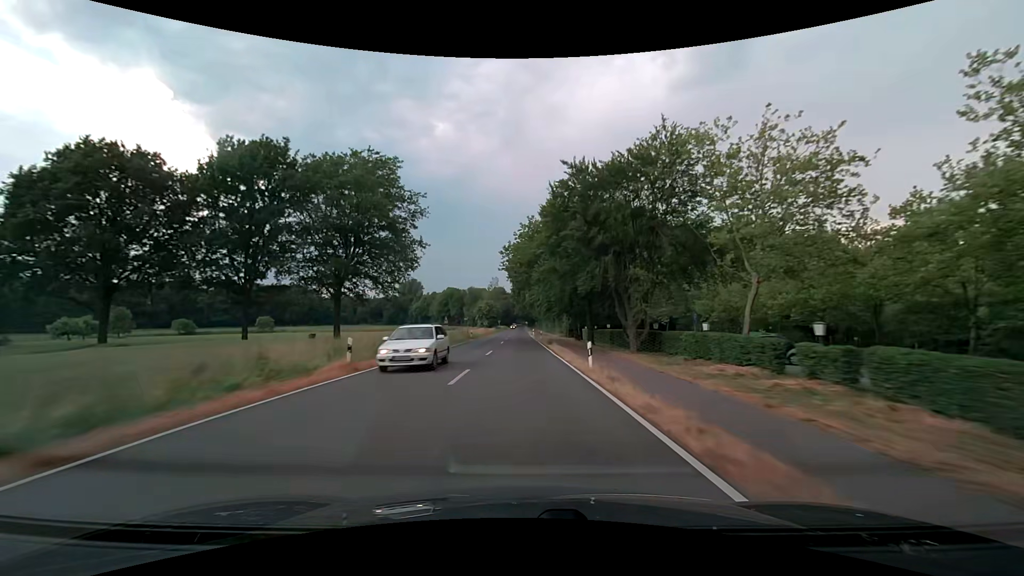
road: secondary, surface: asphalt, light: Day
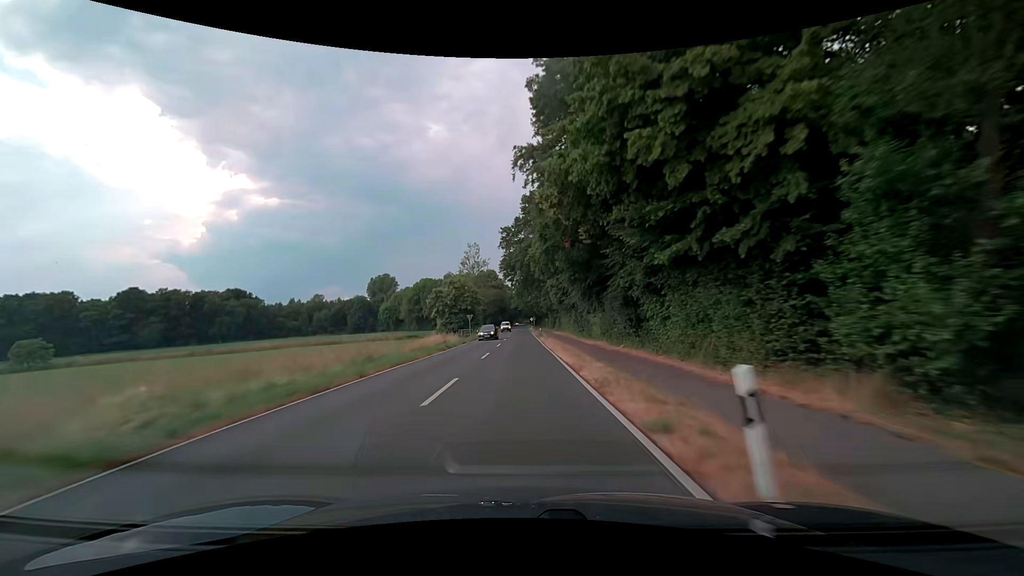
(-0.2, +79.3) m; 0°
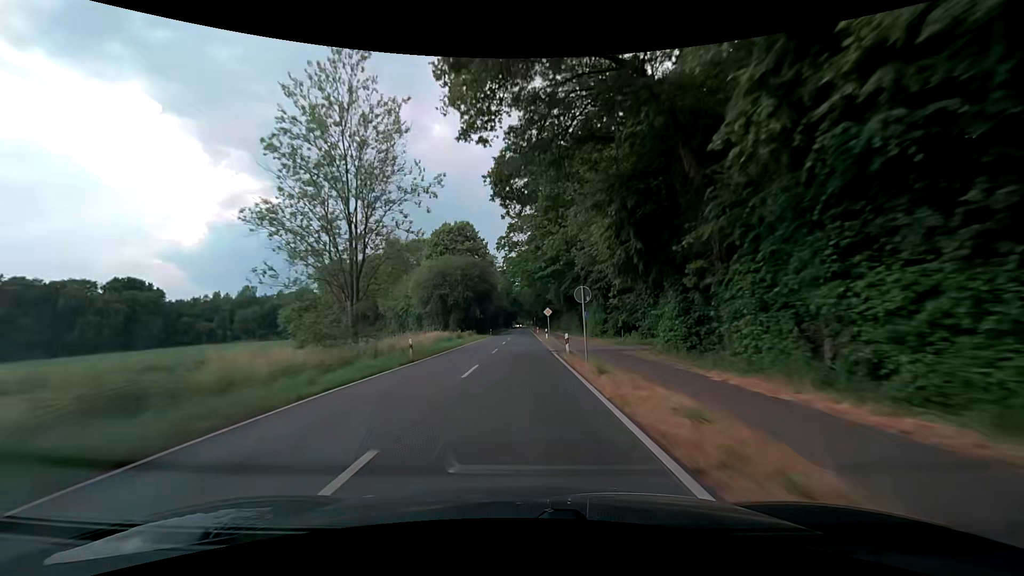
(-0.3, +79.1) m; 0°
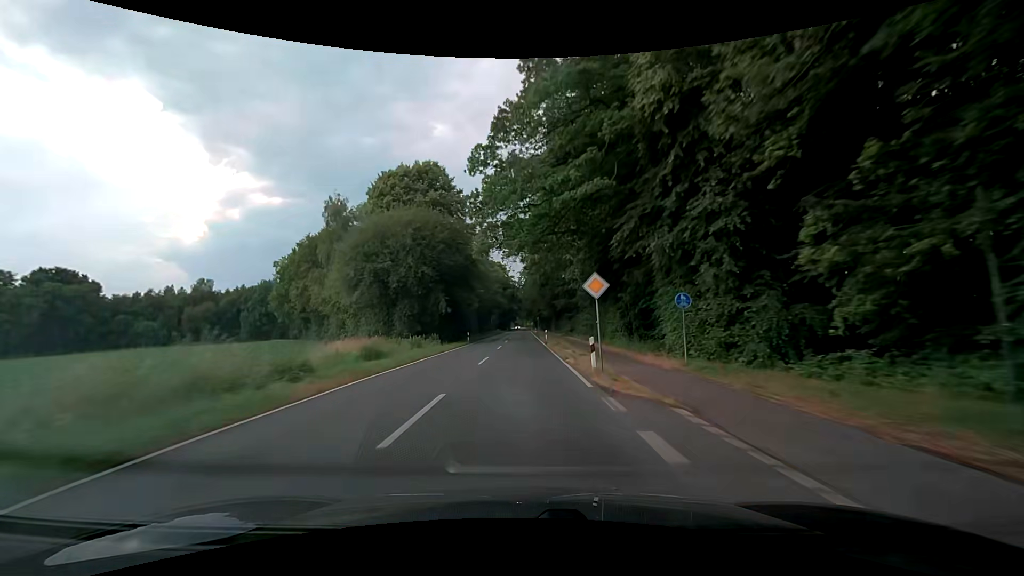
(-0.2, +31.6) m; -1°
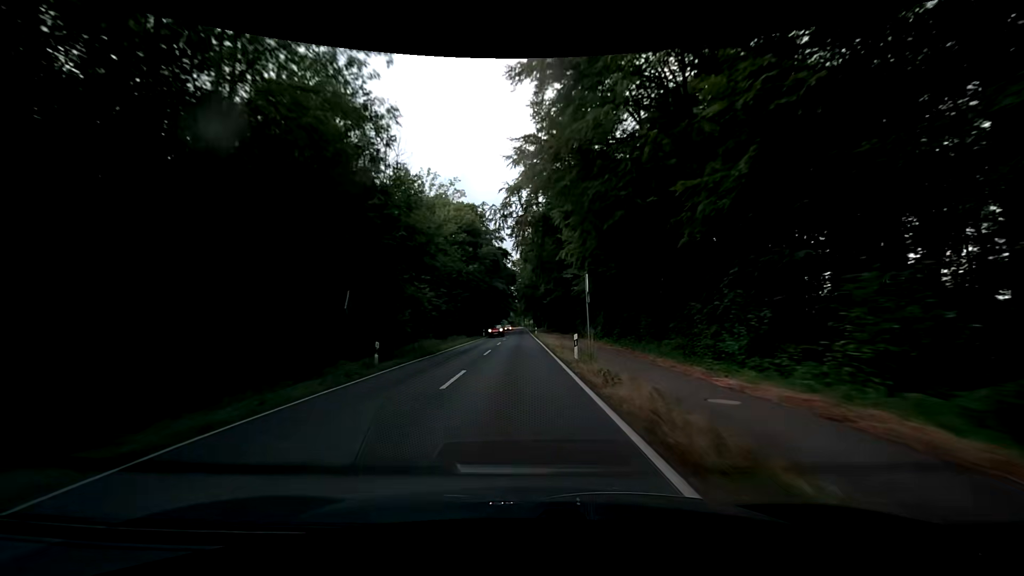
(+0.7, +78.9) m; +1°
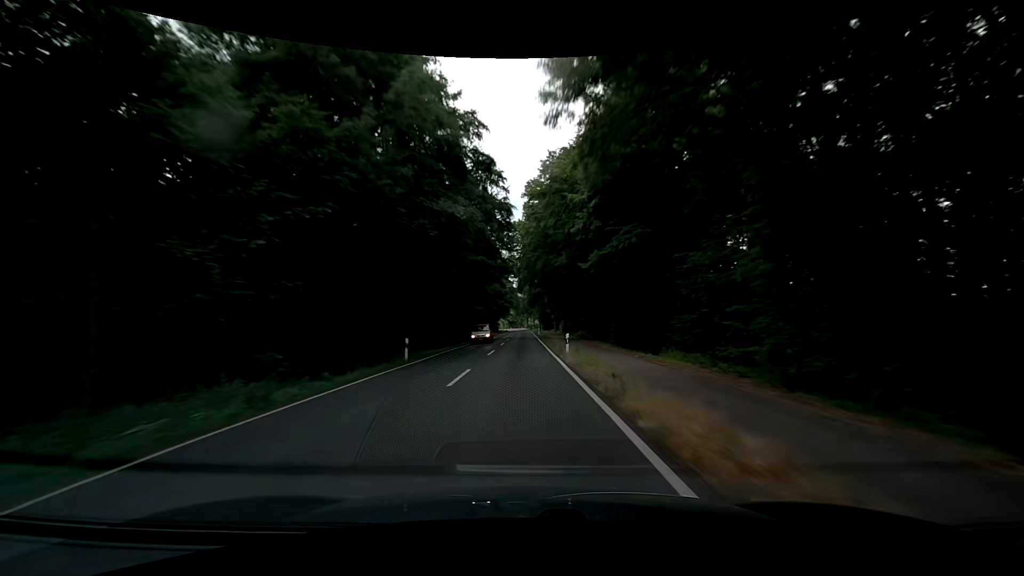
(0.0, +47.3) m; 0°
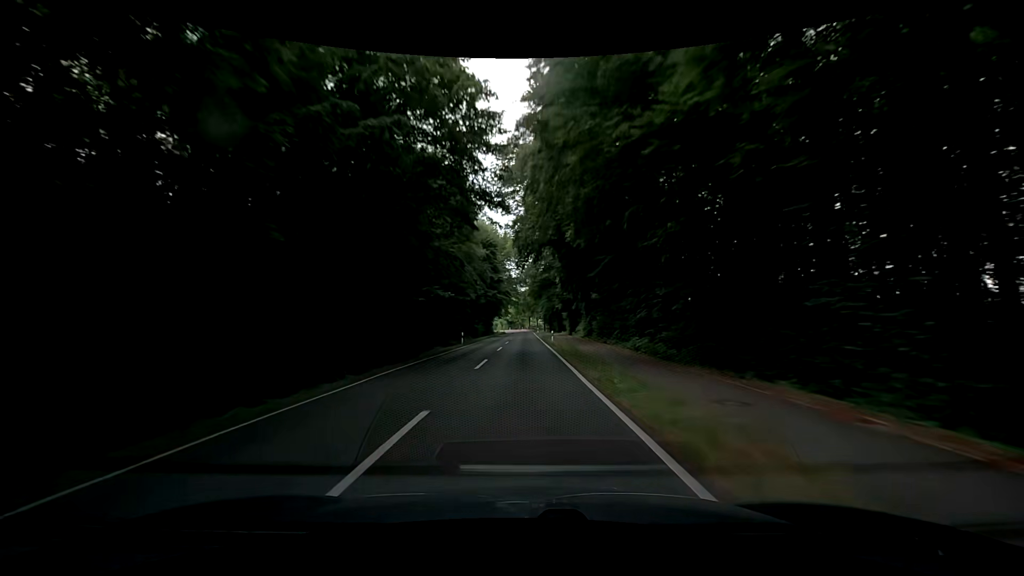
(-0.3, +31.6) m; -1°
